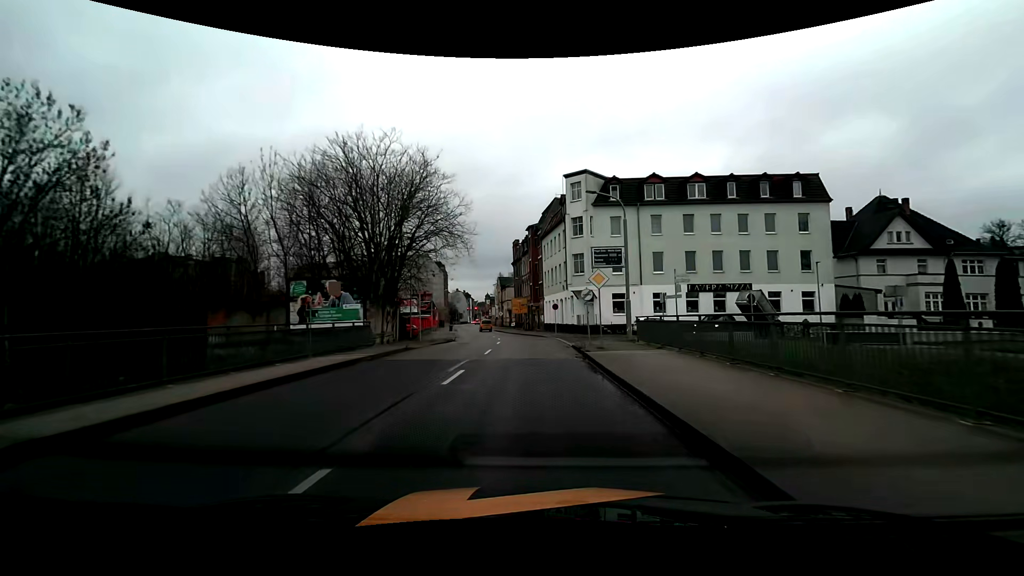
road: primary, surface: asphalt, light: Day
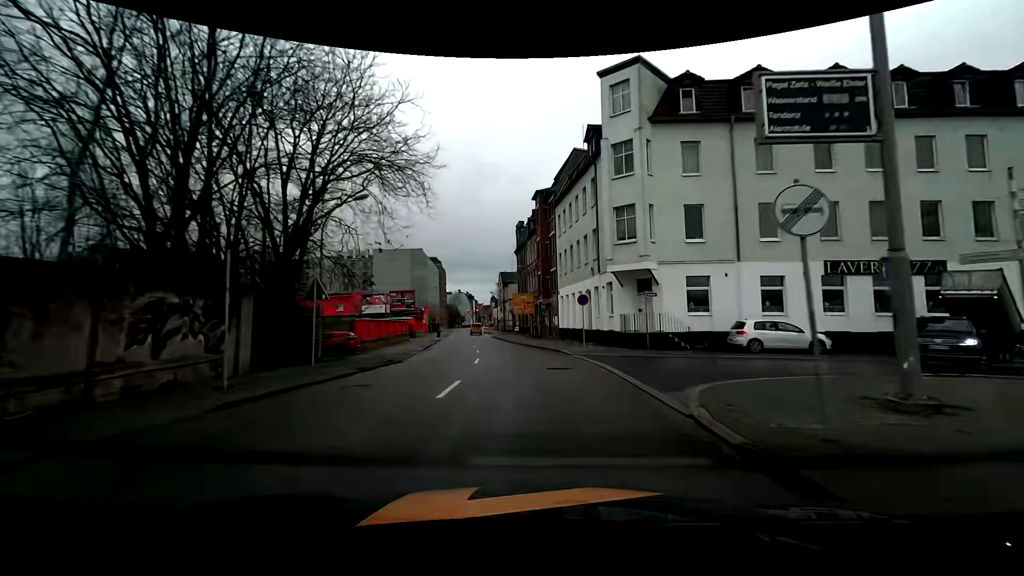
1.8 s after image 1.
(-0.2, +19.5) m; -1°
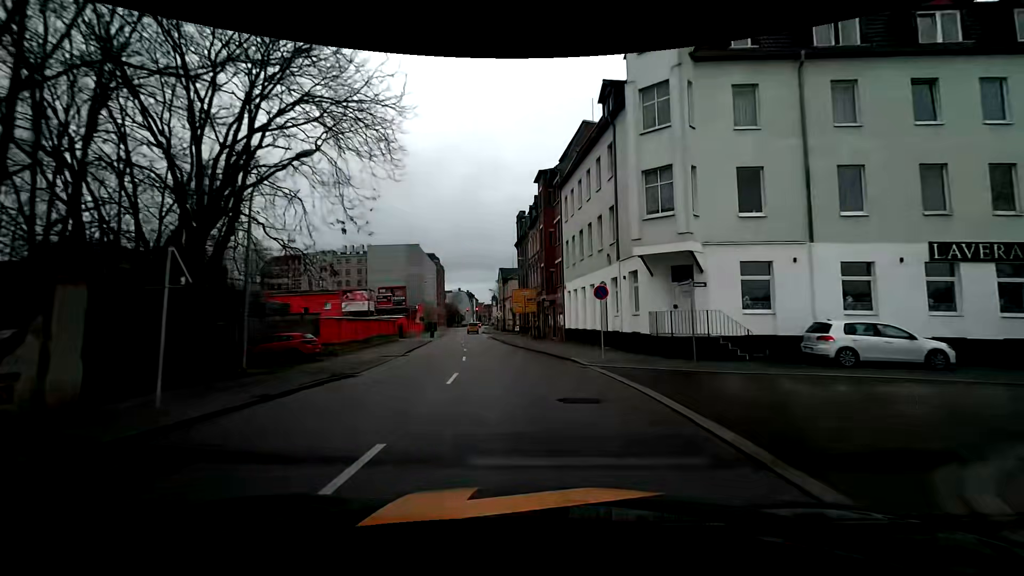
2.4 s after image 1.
(0.0, +6.2) m; 0°
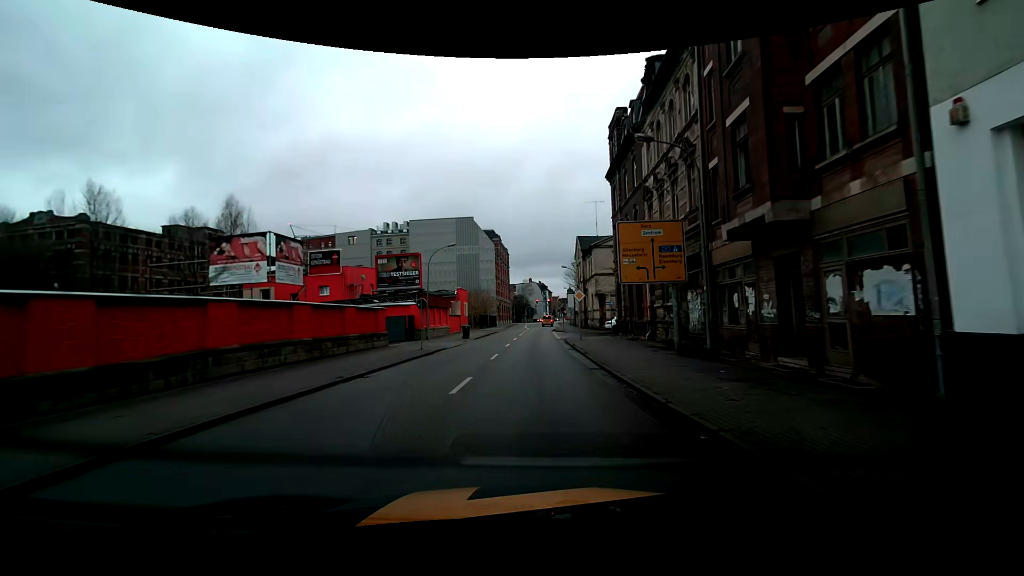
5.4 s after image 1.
(-2.2, +29.5) m; -8°
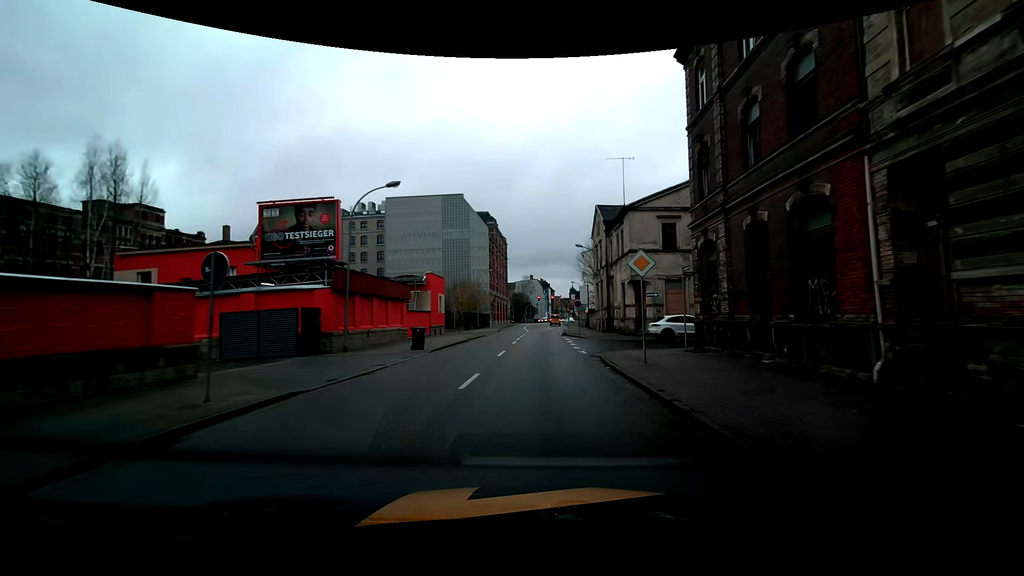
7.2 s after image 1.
(-0.3, +18.1) m; -1°
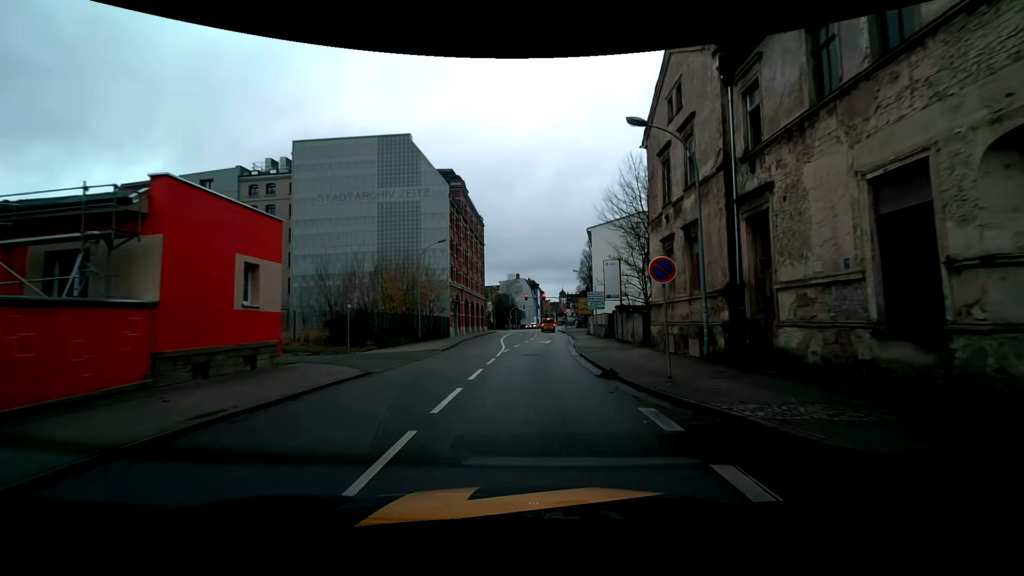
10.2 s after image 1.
(+0.5, +29.0) m; +2°
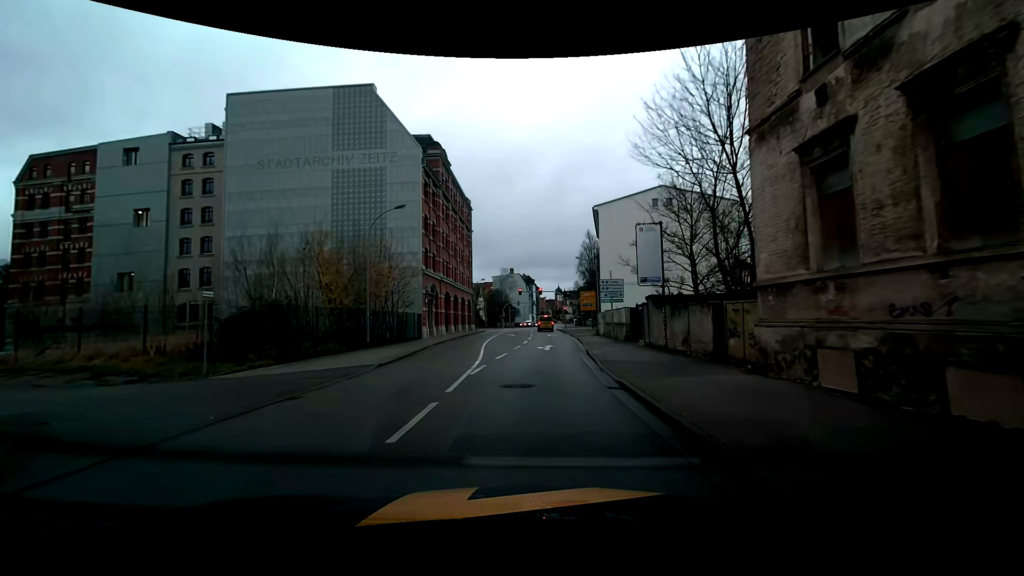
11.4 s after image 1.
(0.0, +11.1) m; +1°
